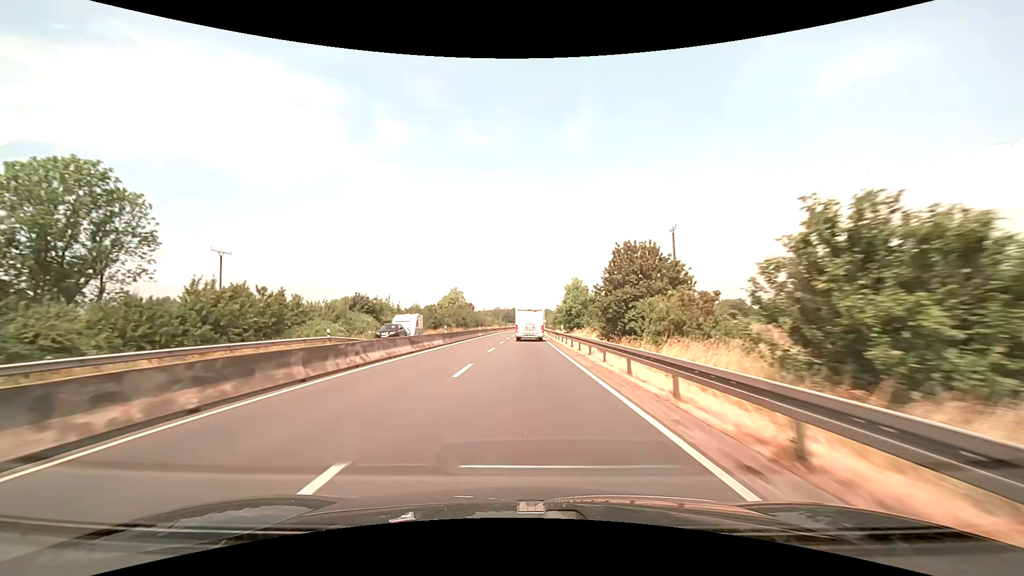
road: trunk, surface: asphalt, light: Day
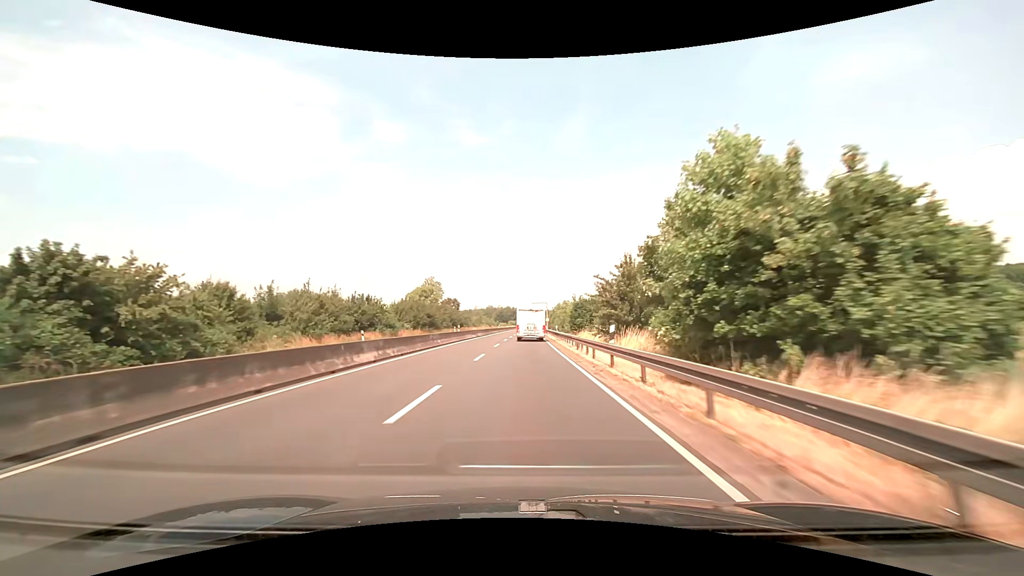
(+0.1, +42.0) m; 0°
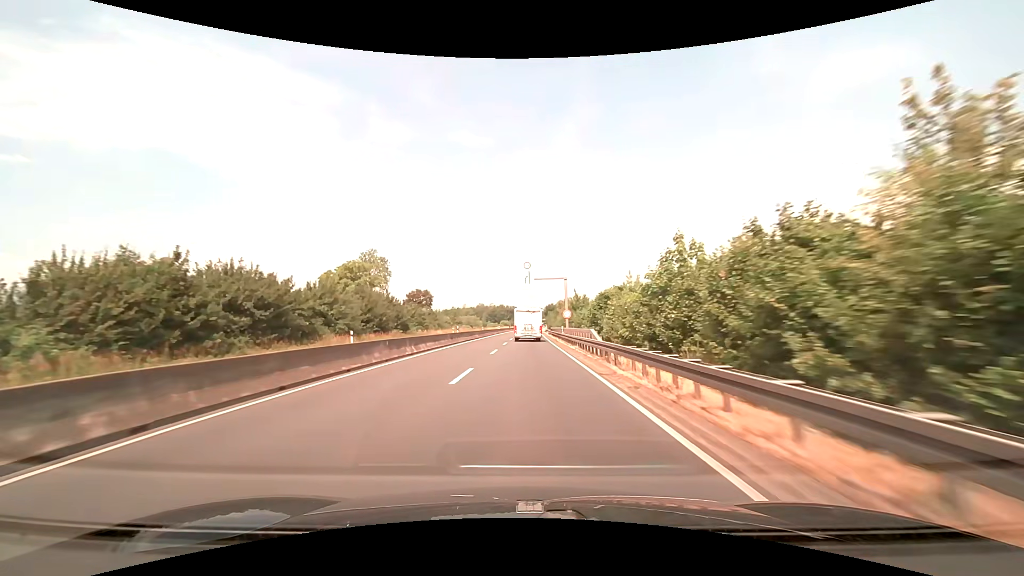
(+0.2, +55.7) m; 0°
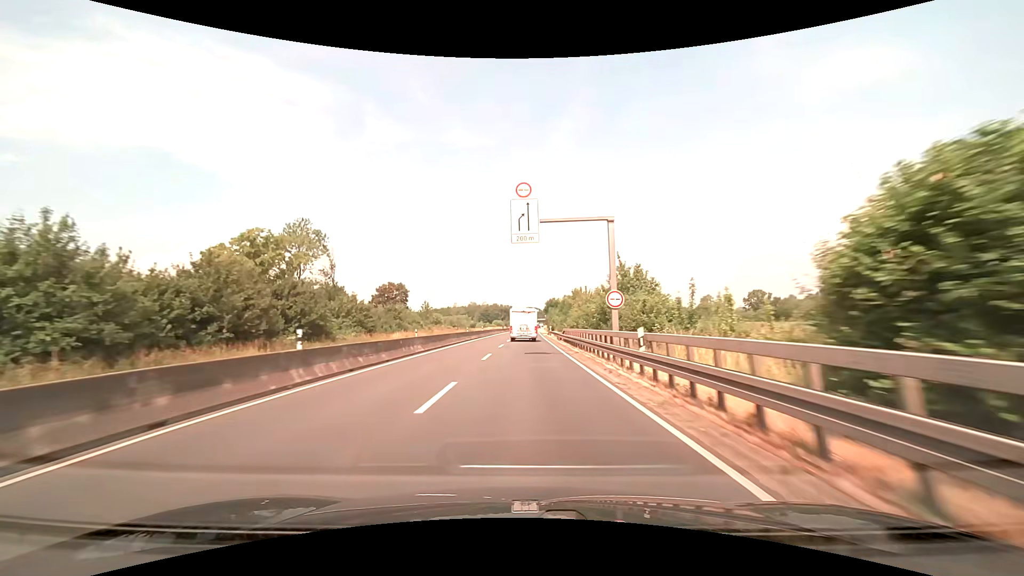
(+0.2, +27.9) m; +1°
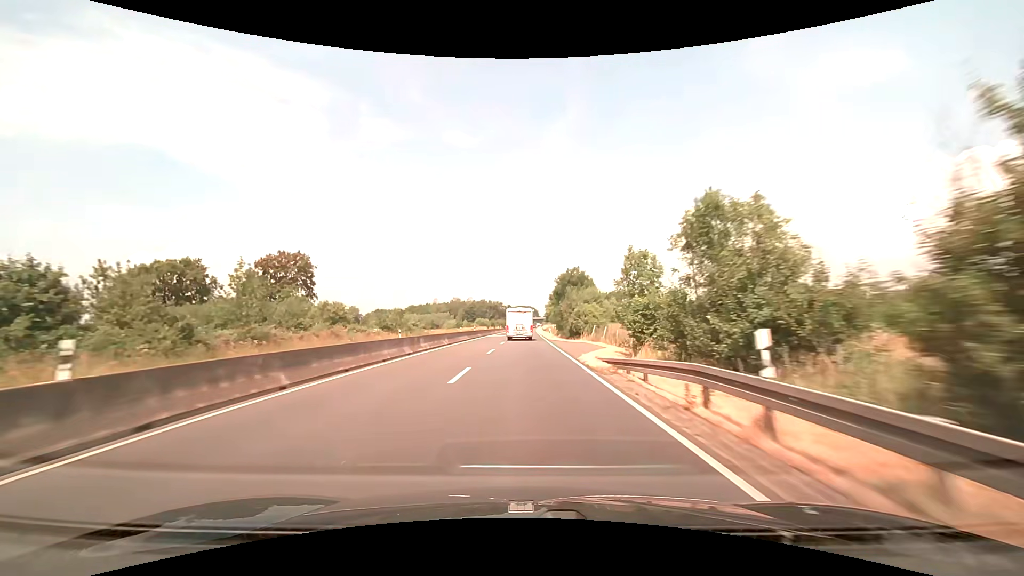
(+0.5, +56.4) m; +1°
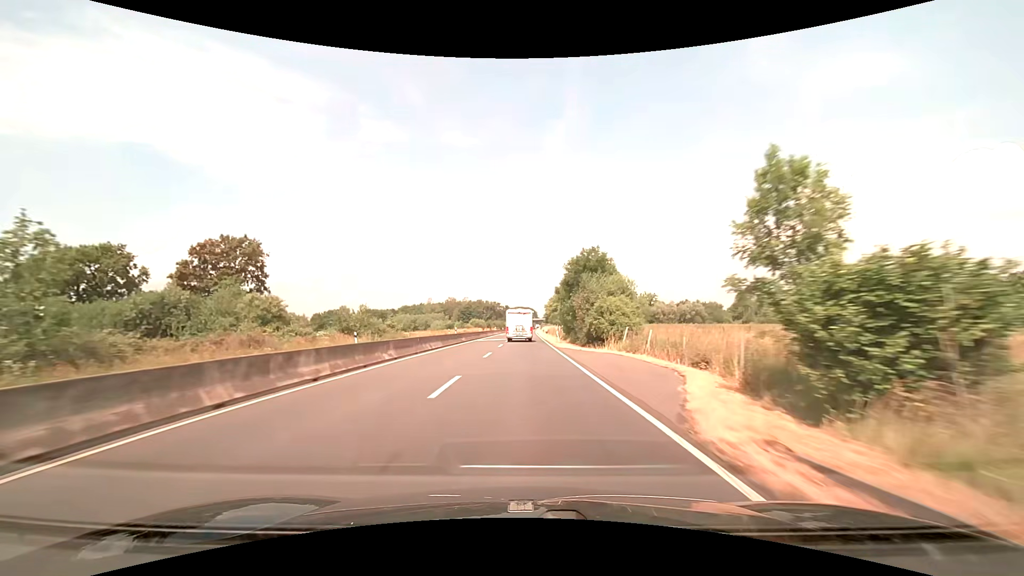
(0.0, +14.3) m; 0°
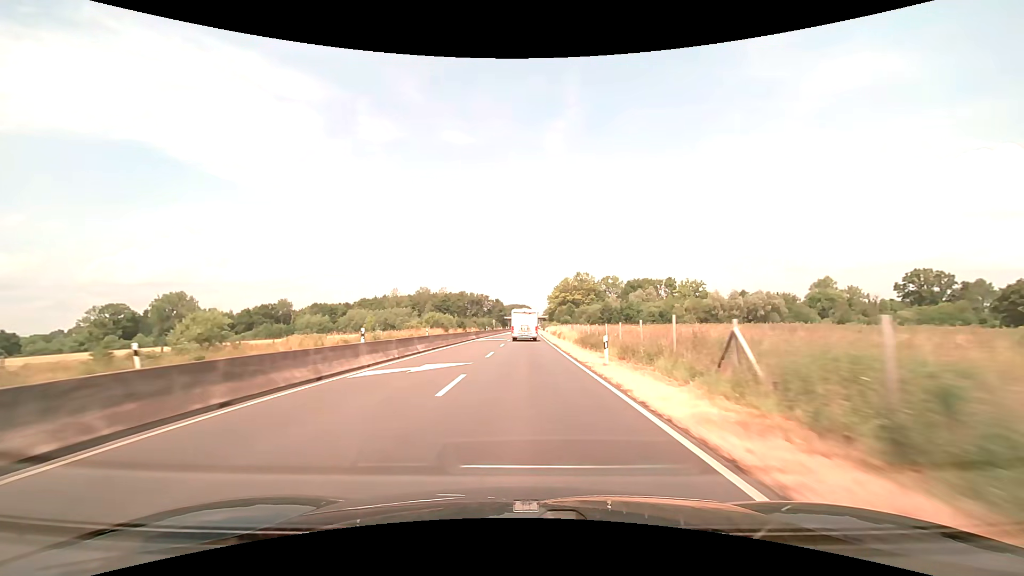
(+0.6, +72.4) m; +1°
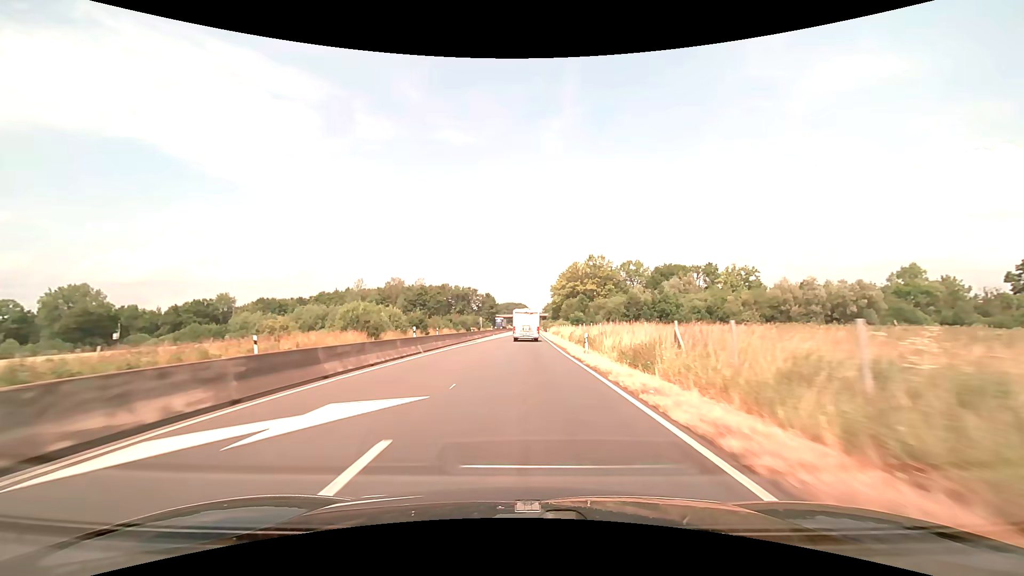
(+0.1, +44.0) m; 0°
(0, +10) (0, +20) (0, +30) (0, +40) (0, +50) (0, +60) (+1, +70) (+1, +80) (+1, +90) (+1, +100) m
